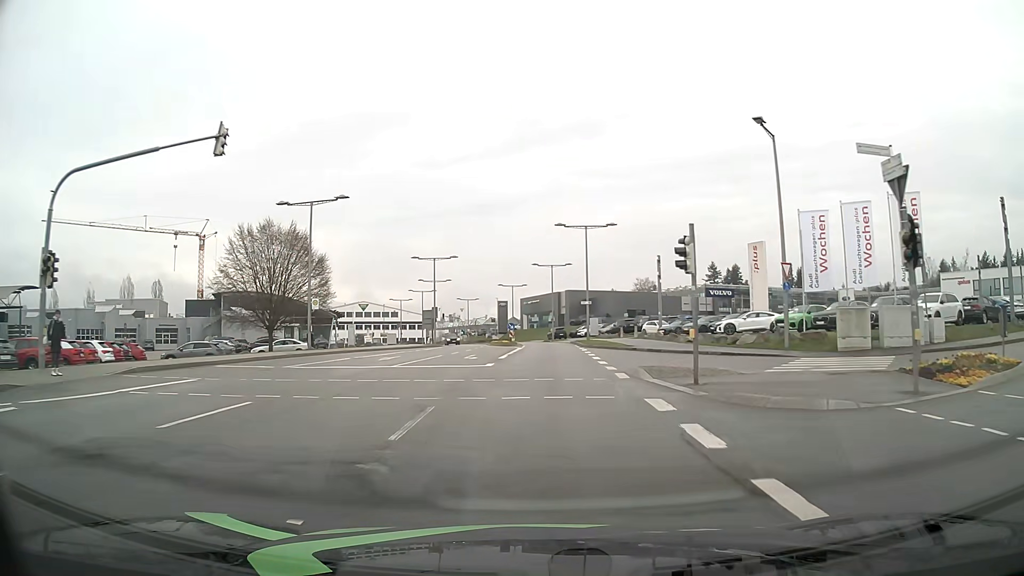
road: secondary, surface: asphalt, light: Day
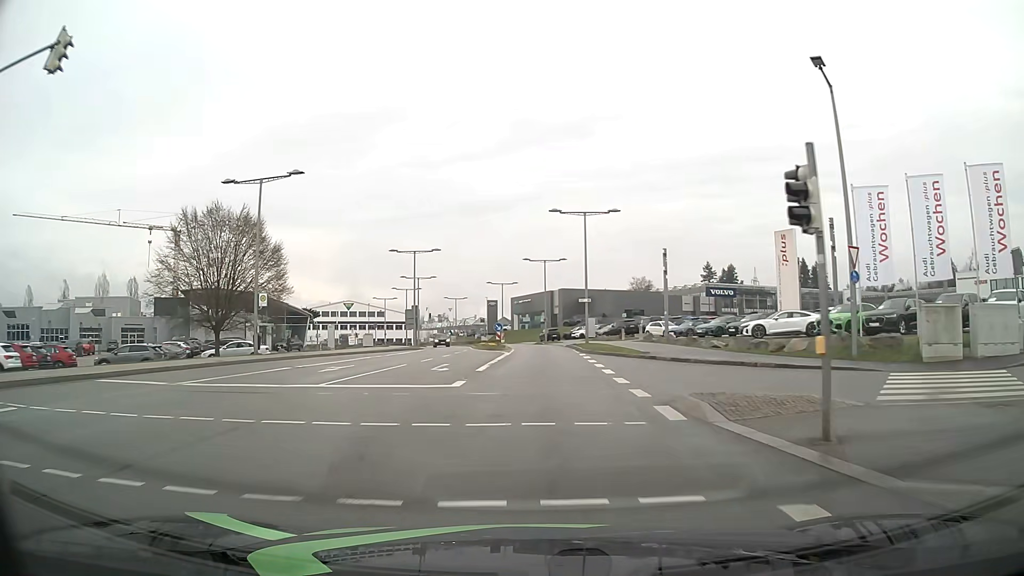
(0.0, +7.0) m; 0°
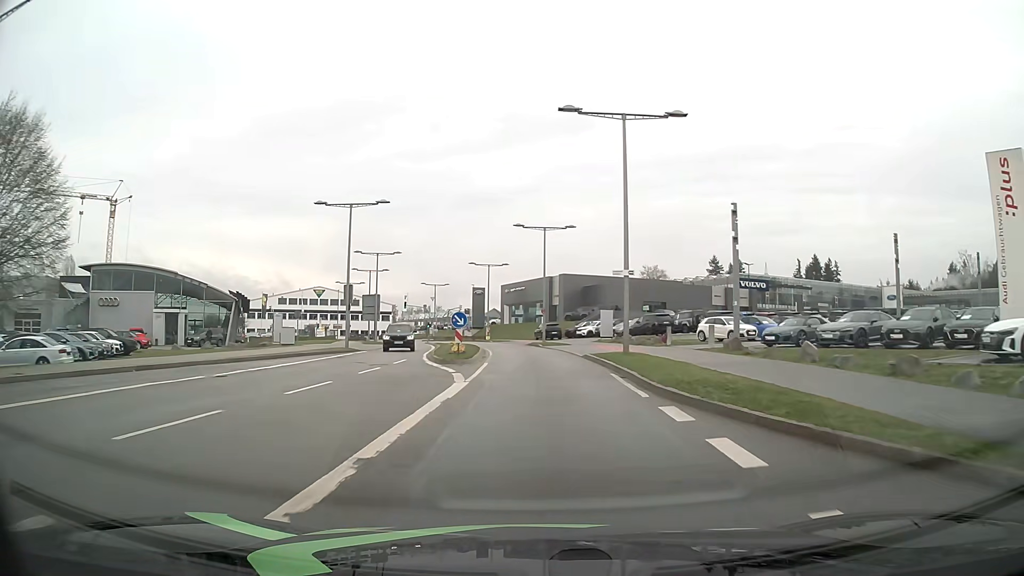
(+0.2, +21.6) m; +1°
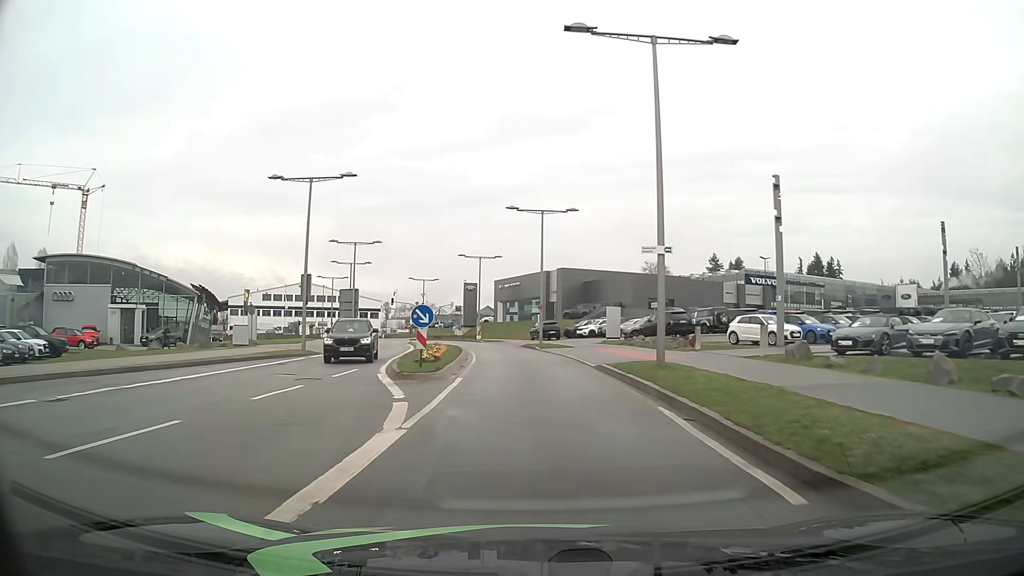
(0.0, +7.4) m; 0°
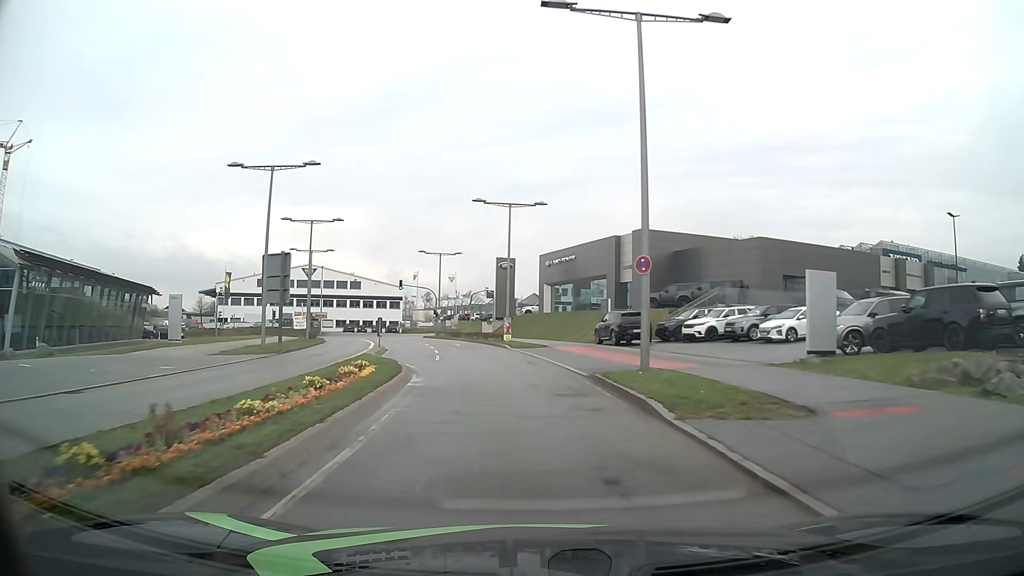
(-0.7, +29.4) m; -5°
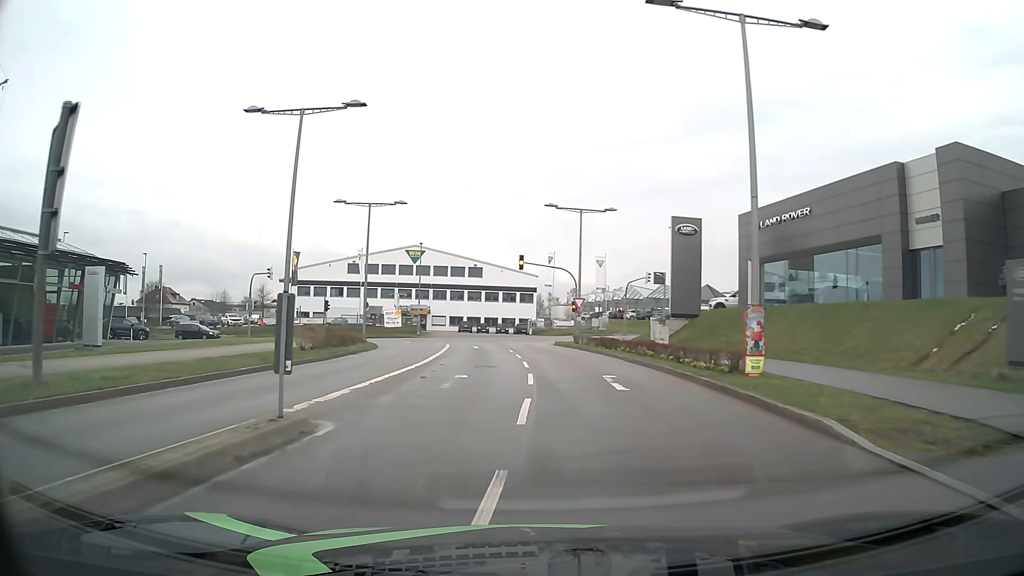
(-2.9, +27.8) m; -12°
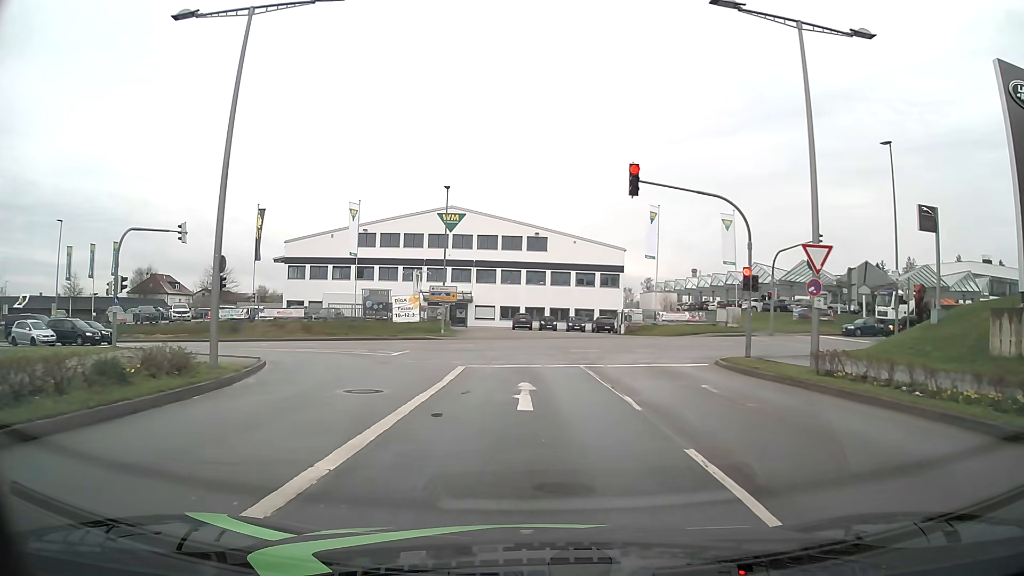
(-2.1, +28.6) m; -6°
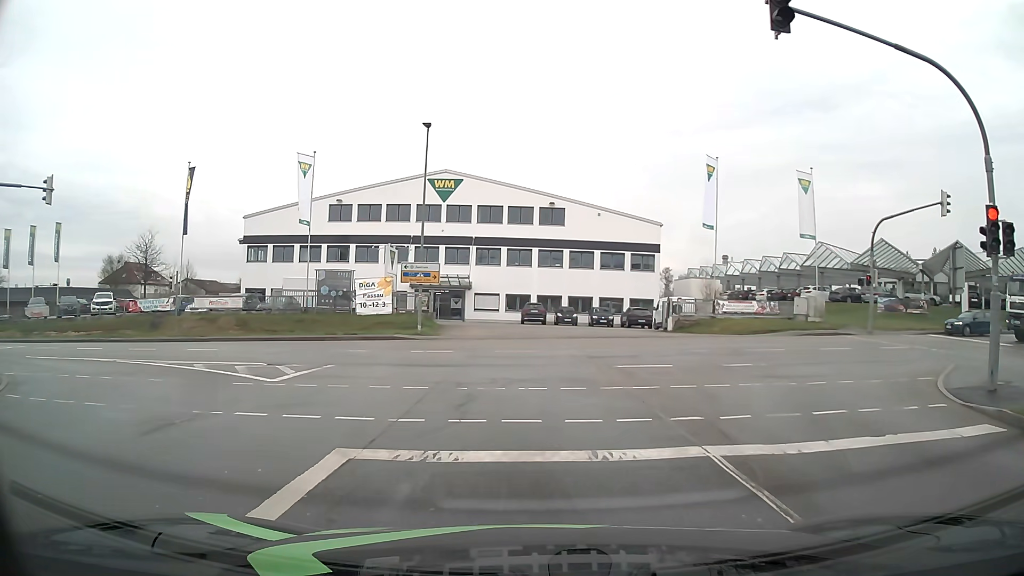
(-0.1, +13.3) m; -2°
(0, +10) (-3, +19) (-11, +25) (-21, +28) (-31, +28) (-41, +28) (-51, +27) (-61, +27) (-71, +27) (-81, +27) m
